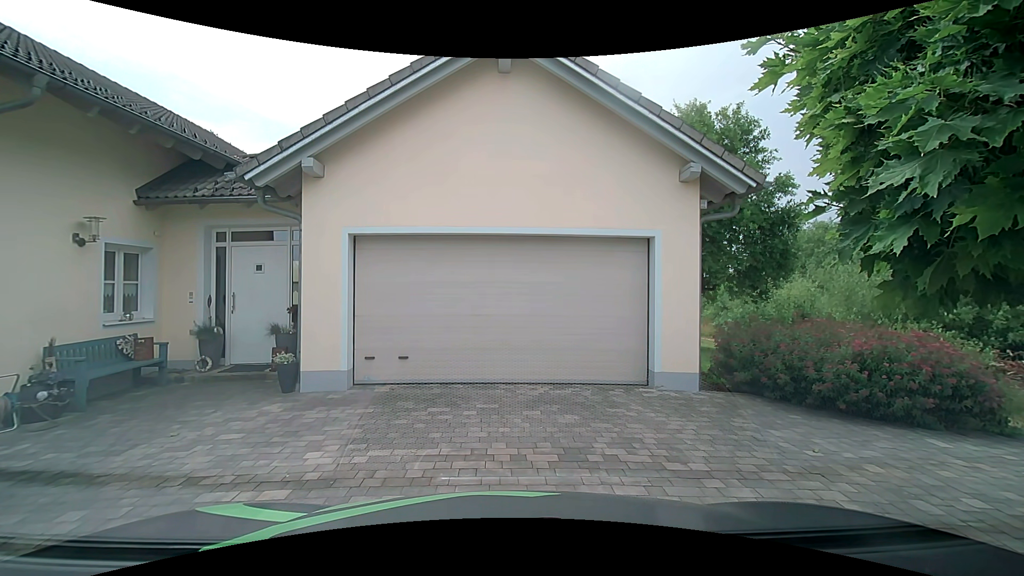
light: Day
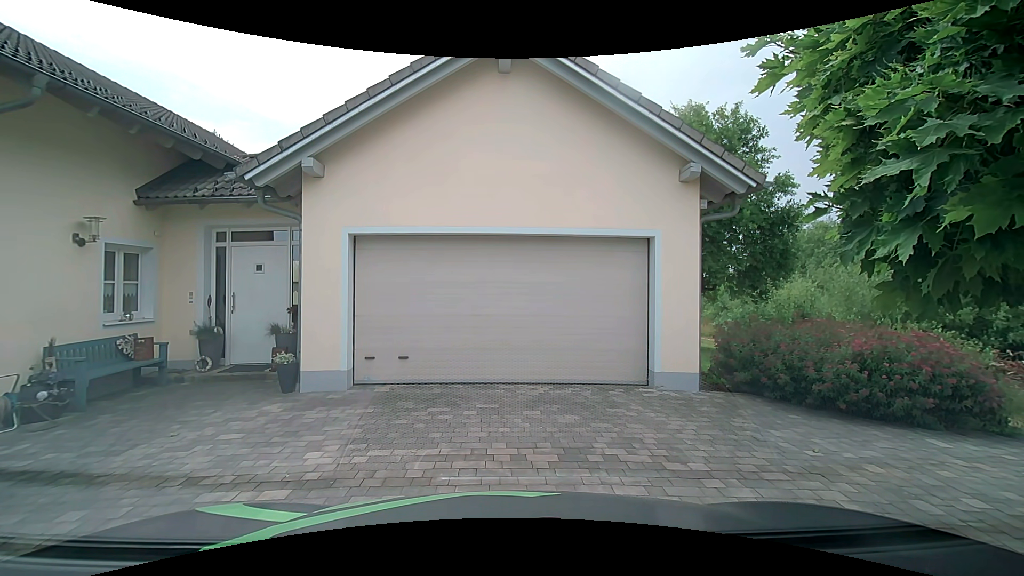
(0.0, 0.0) m; 0°
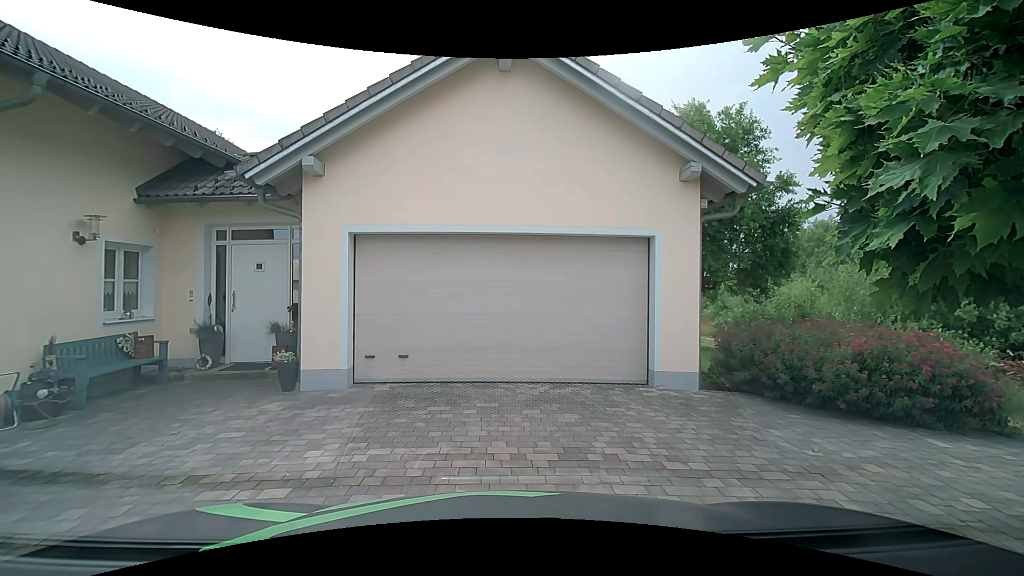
(0.0, 0.0) m; 0°
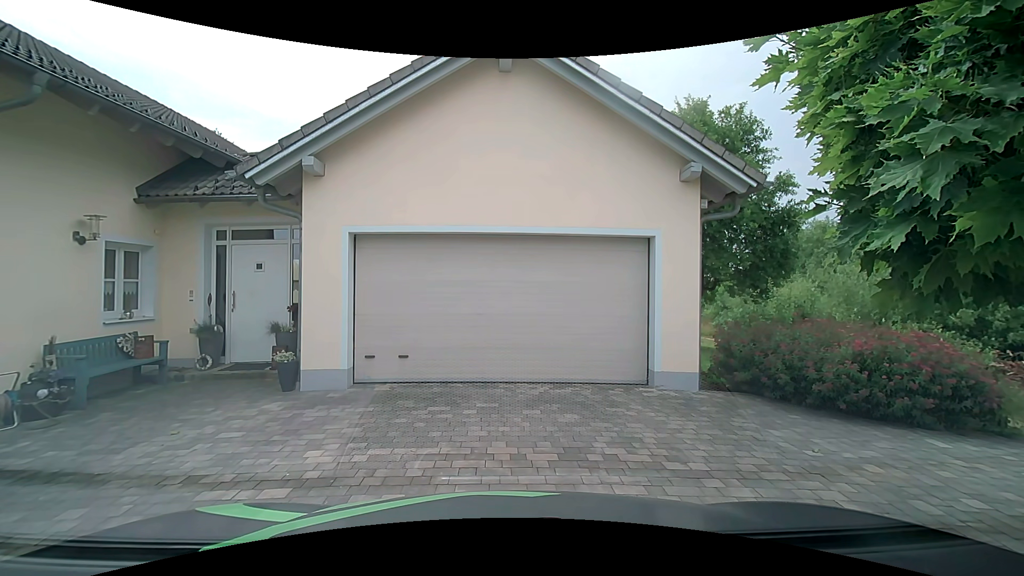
(0.0, +0.1) m; 0°
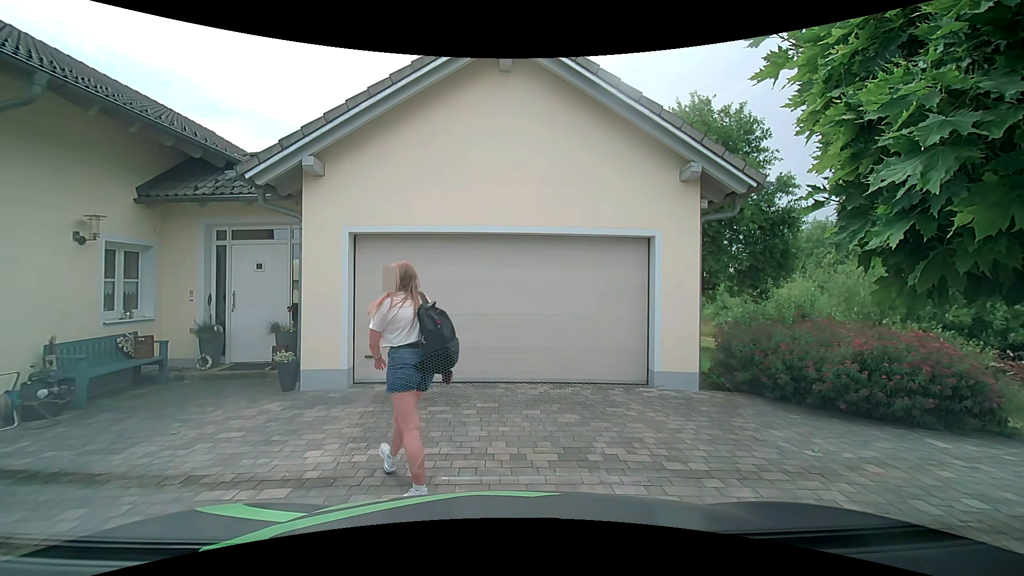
(0.0, 0.0) m; 0°
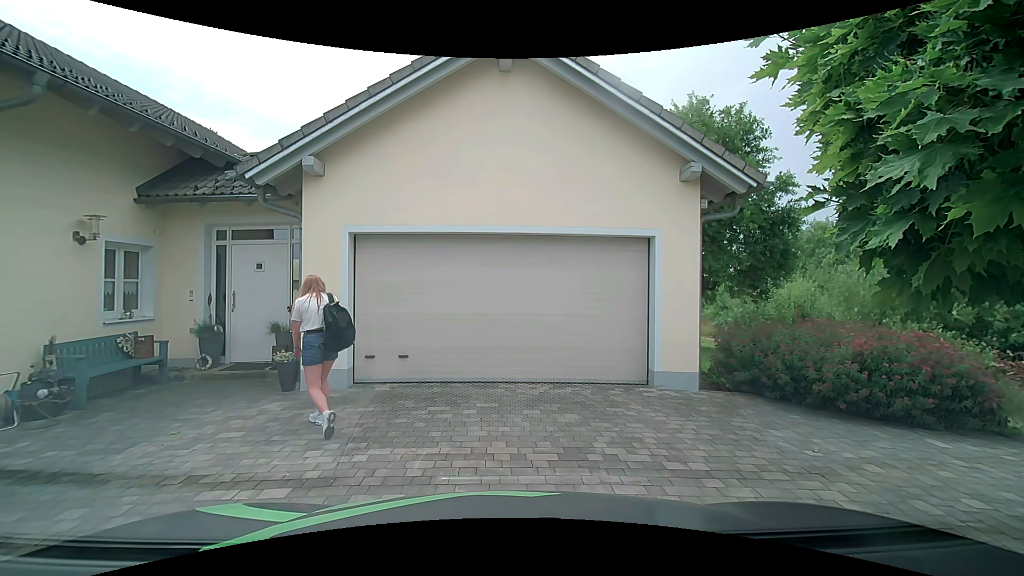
(0.0, 0.0) m; 0°
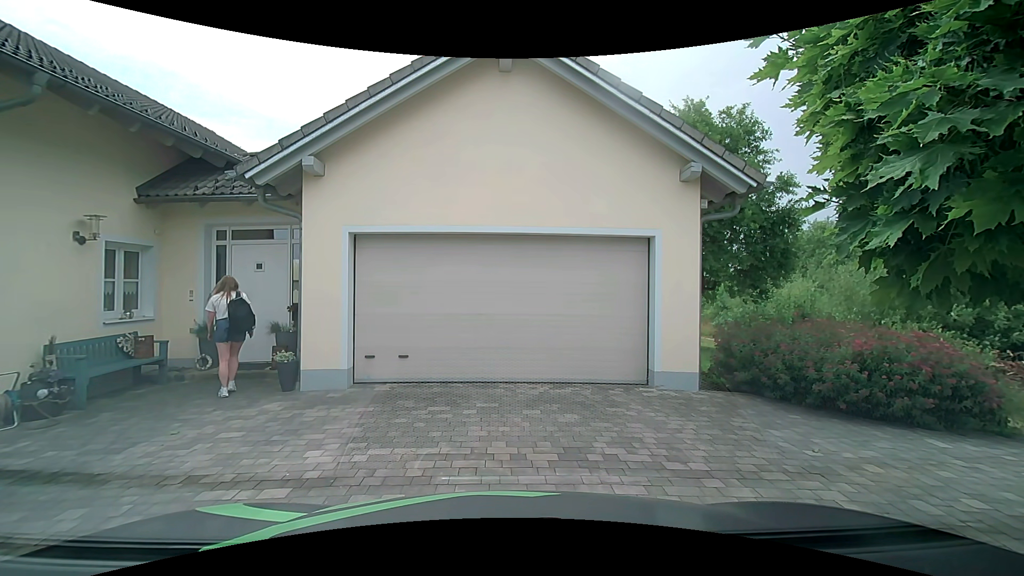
(0.0, 0.0) m; 0°
